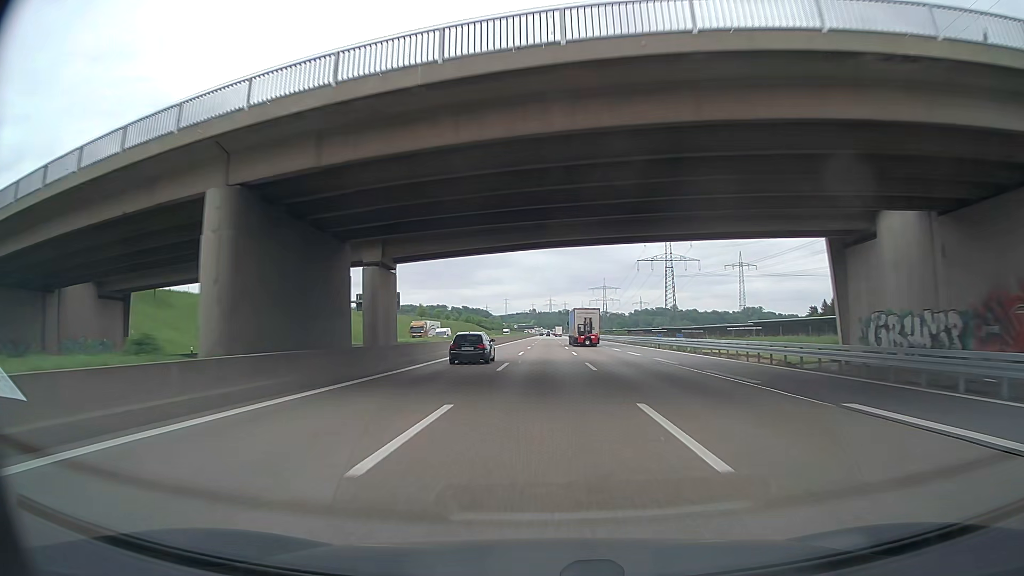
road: motorway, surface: asphalt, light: Day
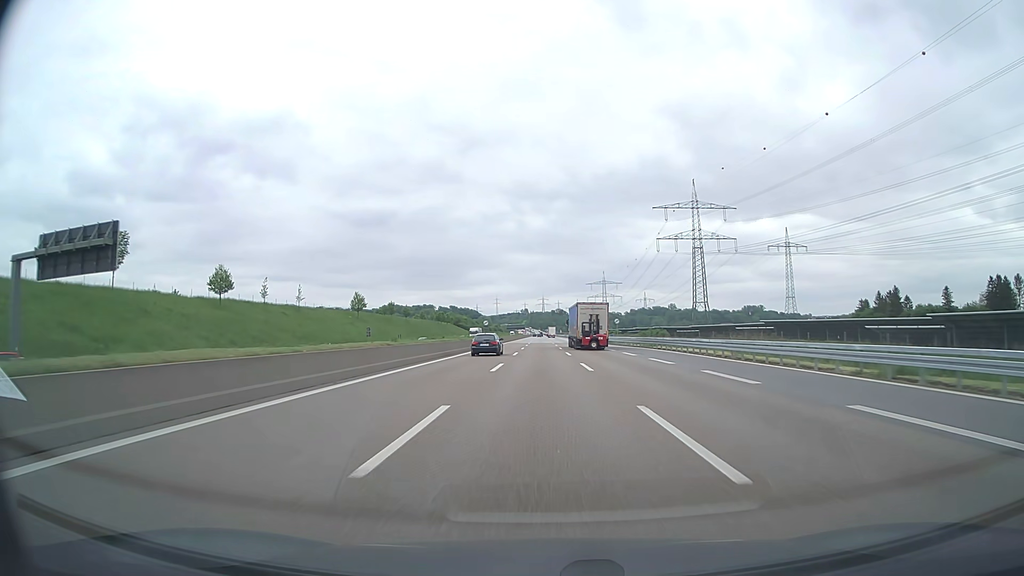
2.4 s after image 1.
(+0.1, +72.3) m; +1°
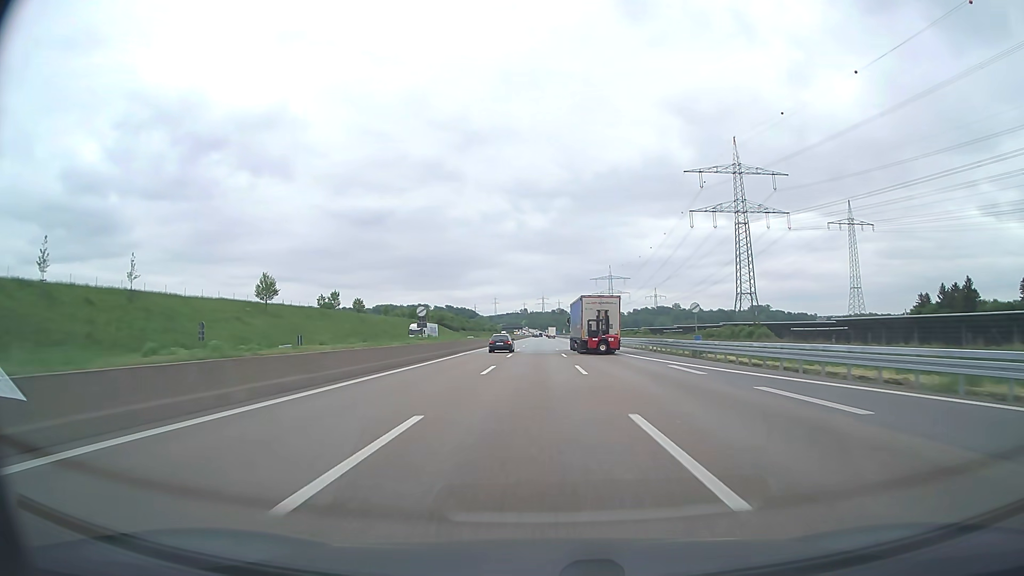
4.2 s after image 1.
(0.0, +55.3) m; 0°
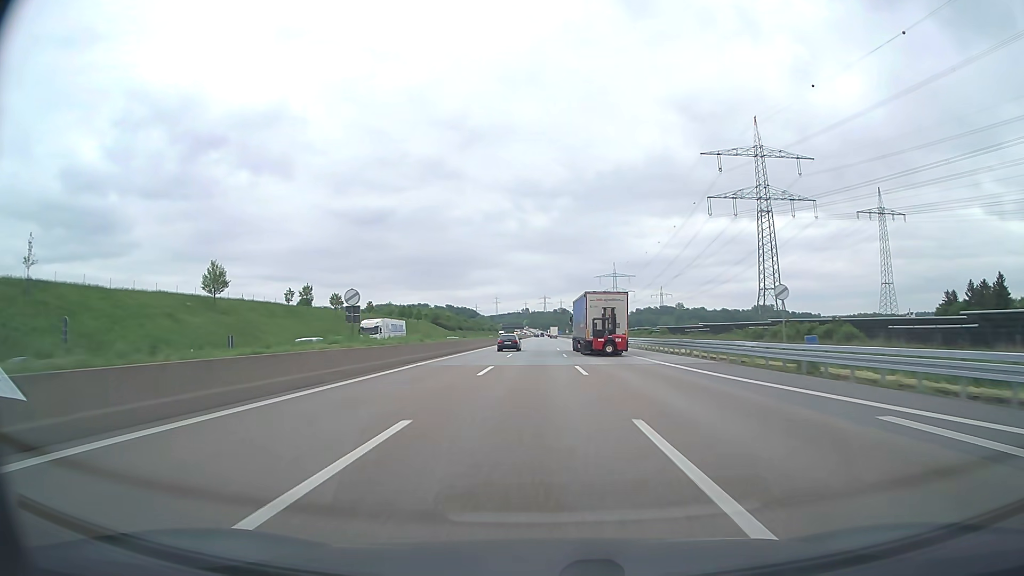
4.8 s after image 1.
(0.0, +18.8) m; 0°
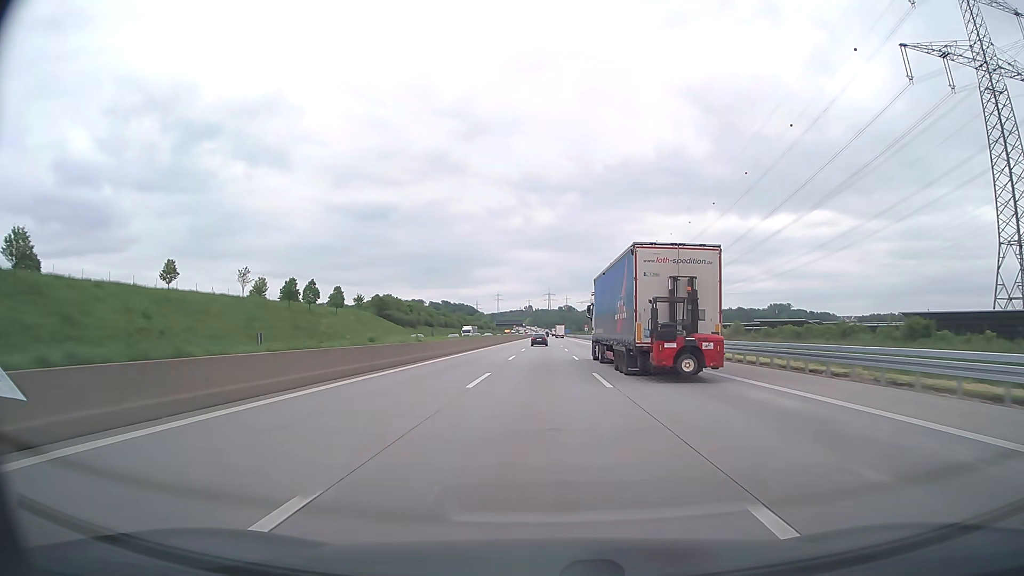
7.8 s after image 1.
(-0.5, +95.9) m; 0°
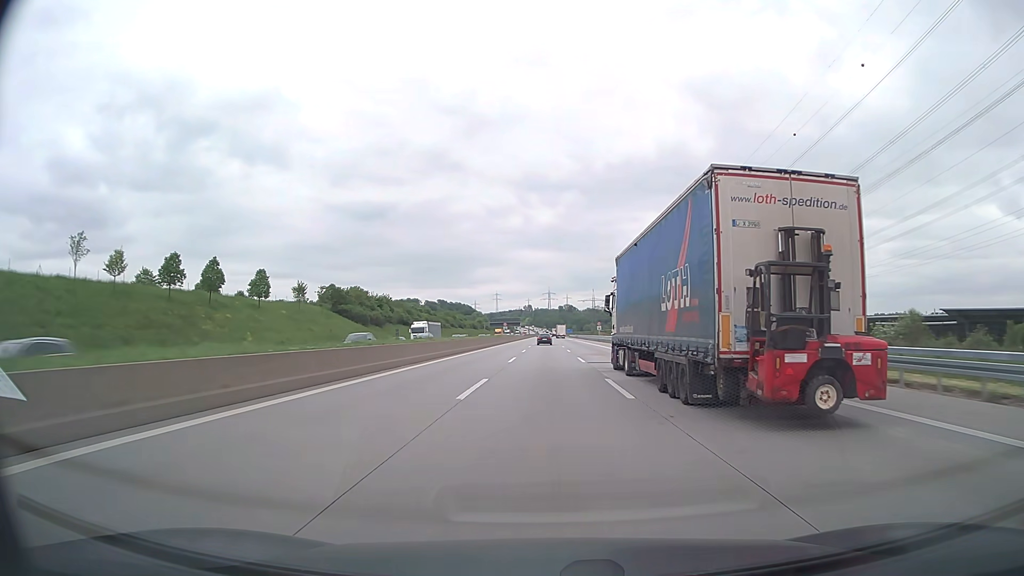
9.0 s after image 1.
(0.0, +38.8) m; 0°
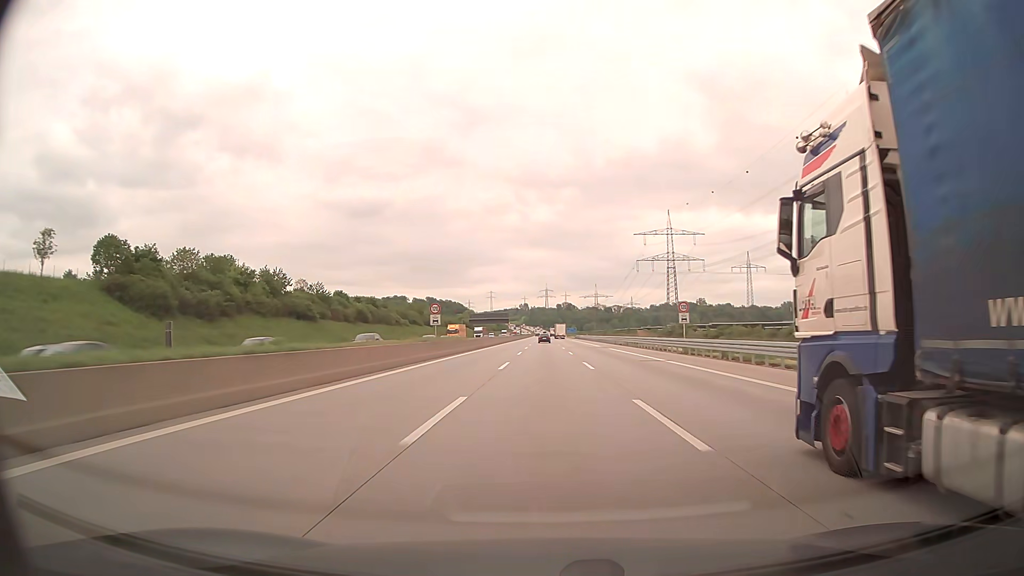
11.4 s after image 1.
(+0.2, +78.3) m; 0°
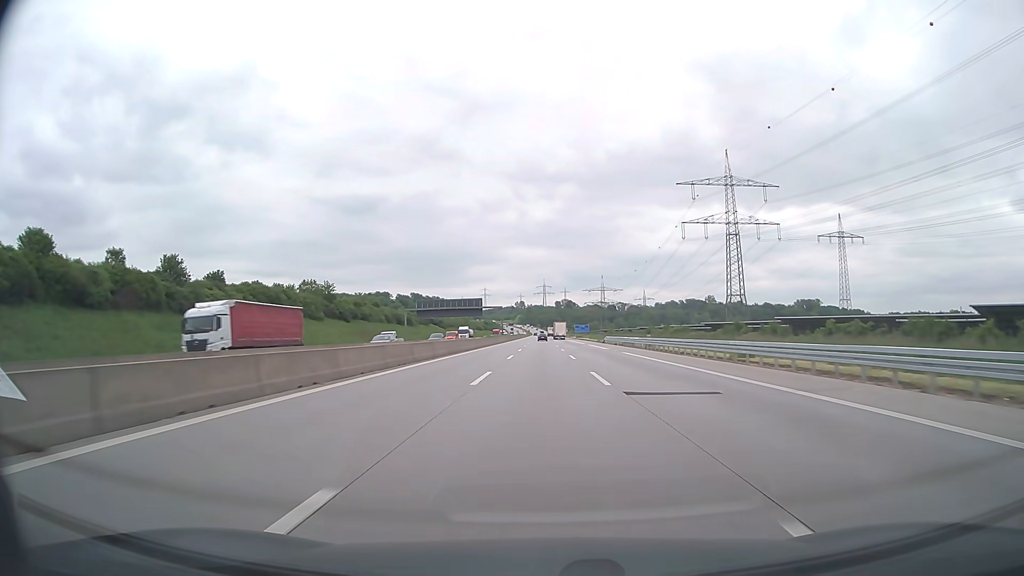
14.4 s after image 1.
(+0.2, +98.2) m; 0°
(0, +10) (0, +20) (0, +30) (0, +40) (0, +50) (0, +60) (0, +70) (0, +80) (0, +90) (0, +100) m
